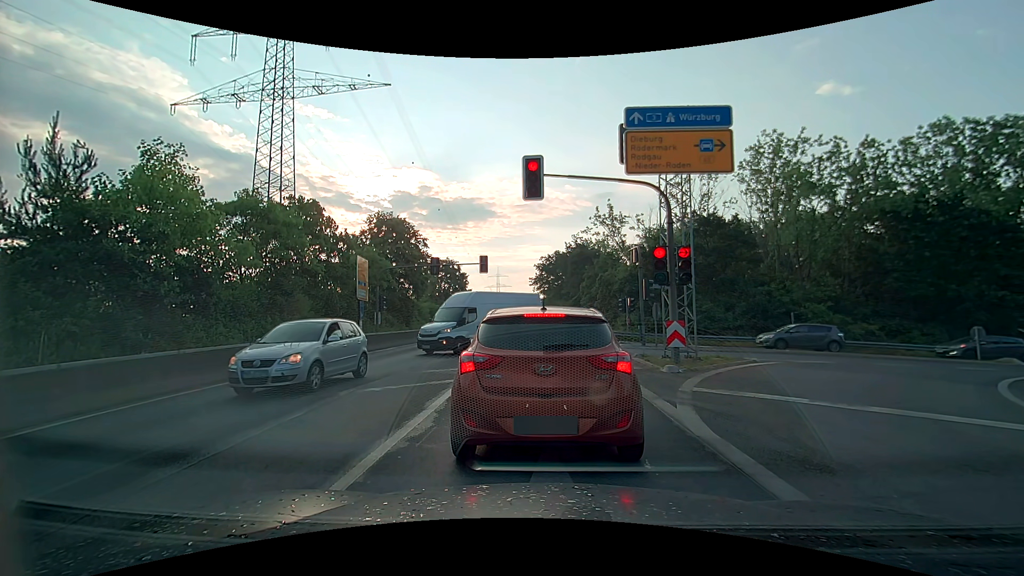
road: secondary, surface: asphalt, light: Day
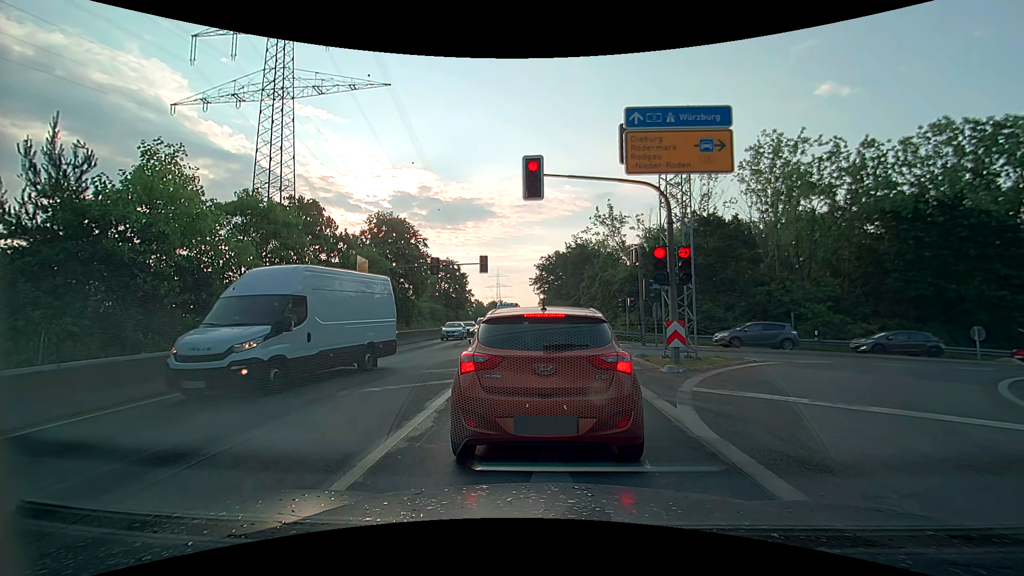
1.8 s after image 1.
(0.0, 0.0) m; 0°
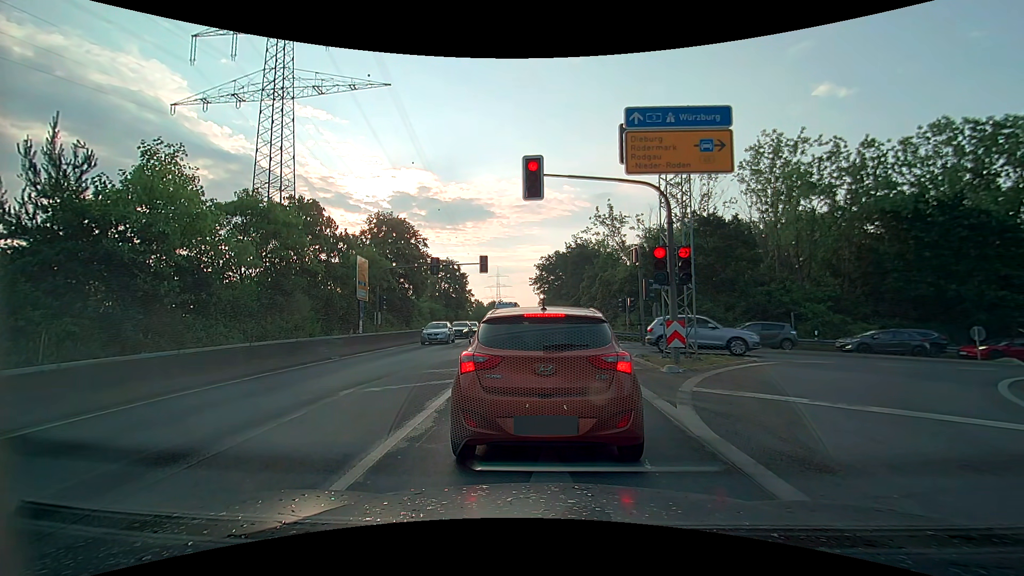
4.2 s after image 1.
(0.0, 0.0) m; 0°
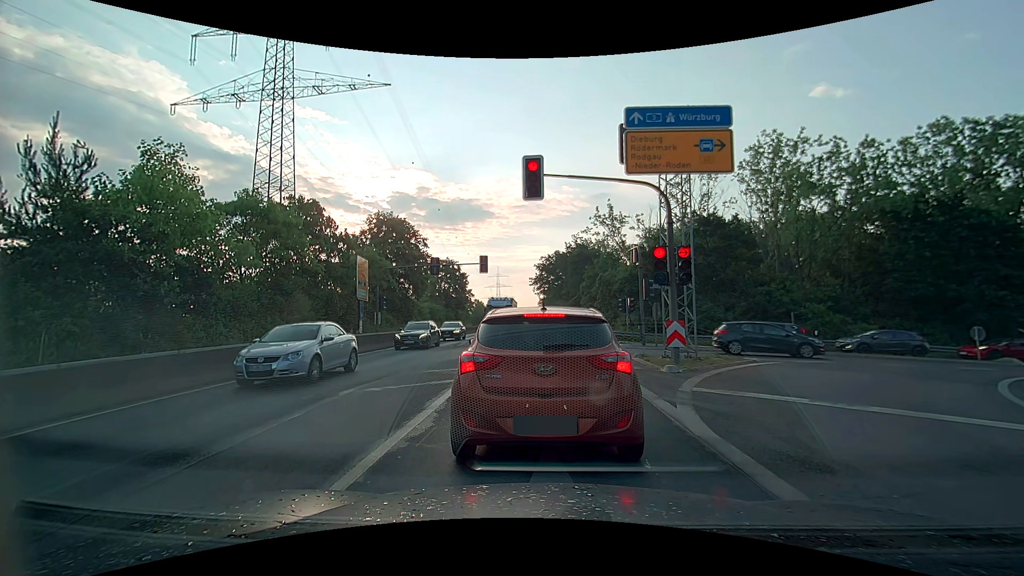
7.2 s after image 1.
(0.0, 0.0) m; 0°
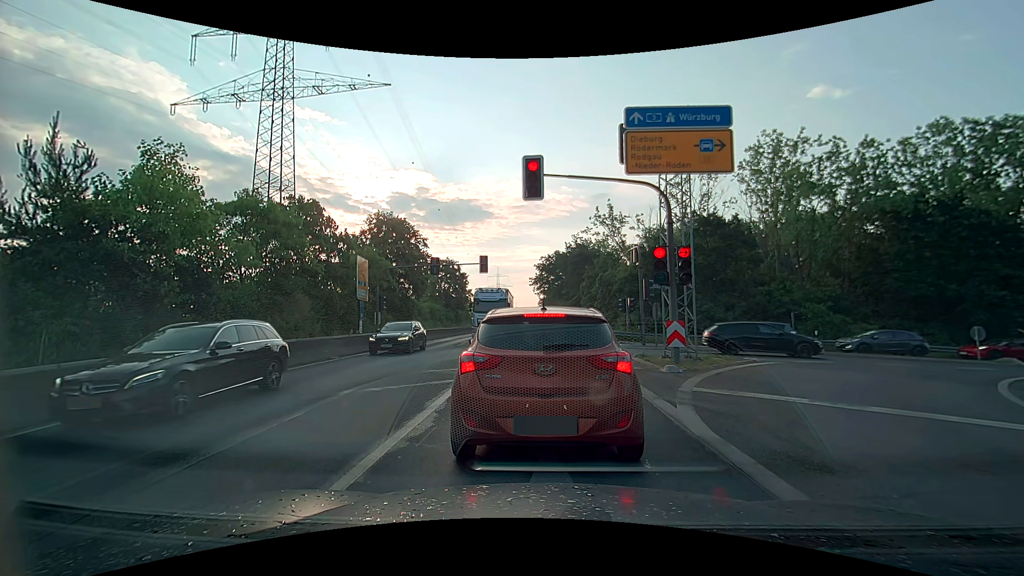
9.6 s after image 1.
(0.0, 0.0) m; 0°
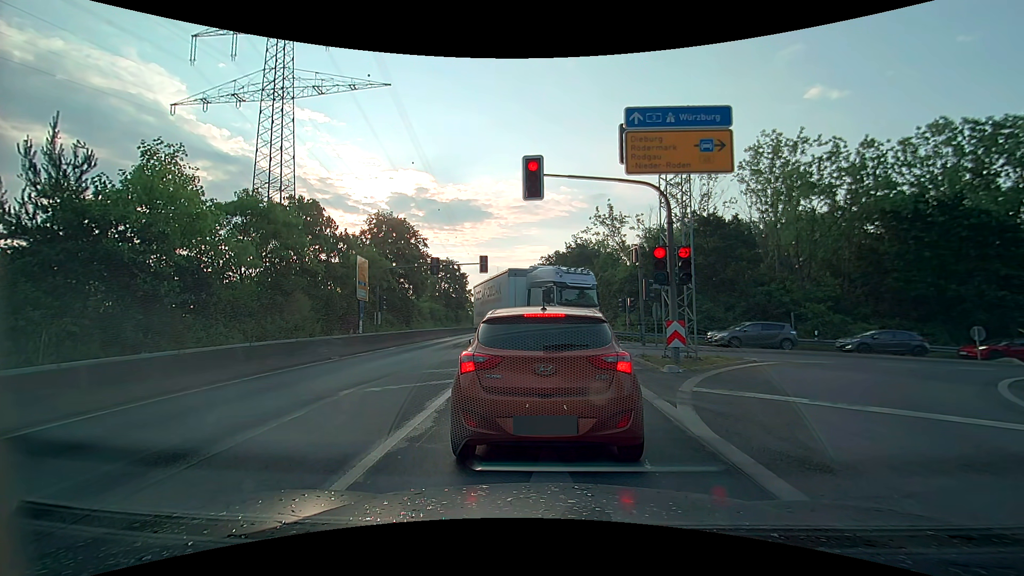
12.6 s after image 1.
(0.0, 0.0) m; 0°
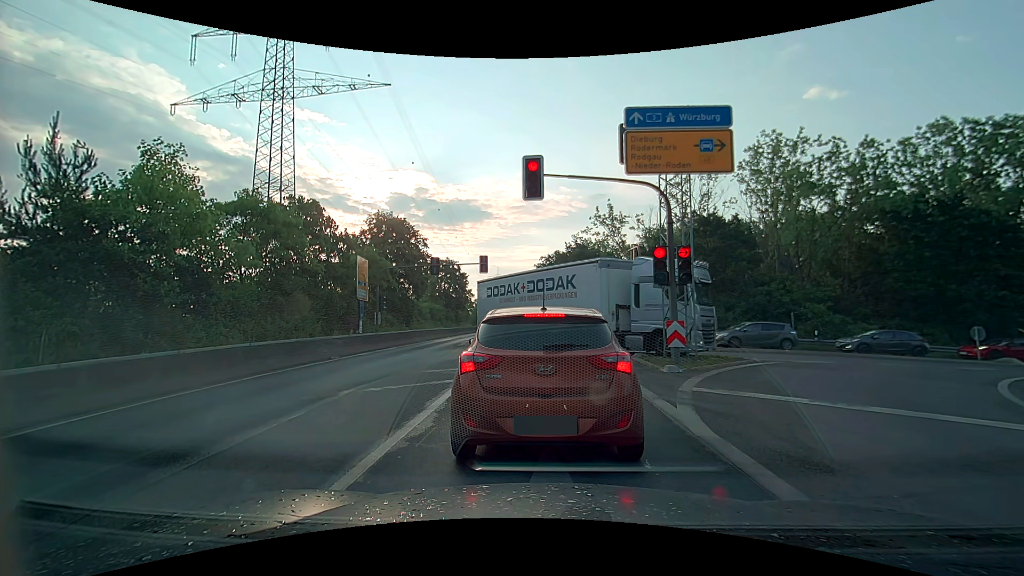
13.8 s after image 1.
(0.0, 0.0) m; 0°
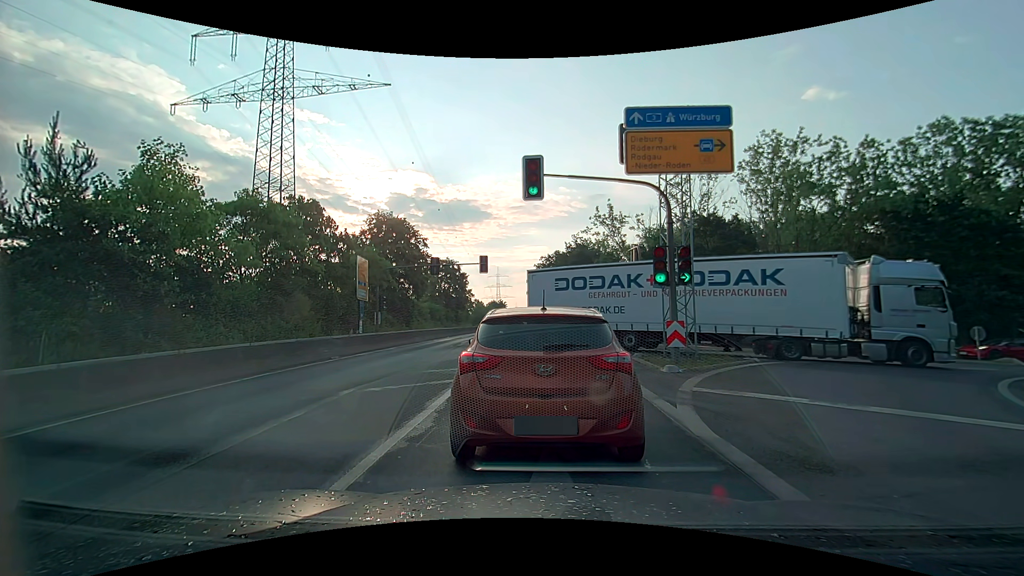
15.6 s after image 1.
(0.0, 0.0) m; 0°
(0, +10) (0, +20) (0, +30) (0, +40) (0, +50) (0, +60) (0, +70) (0, +80) (0, +90) (0, +100) m
